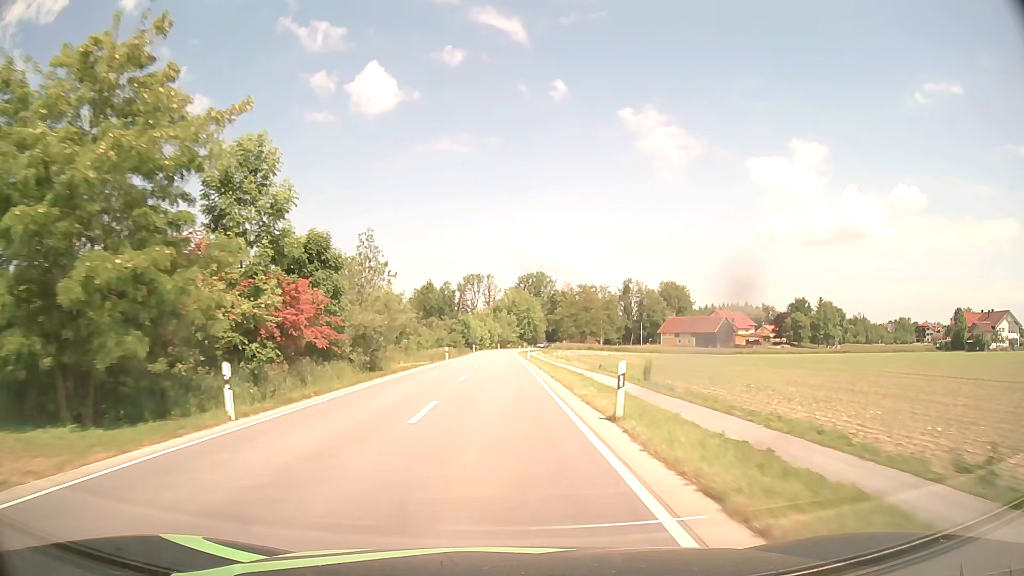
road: secondary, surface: asphalt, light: Day
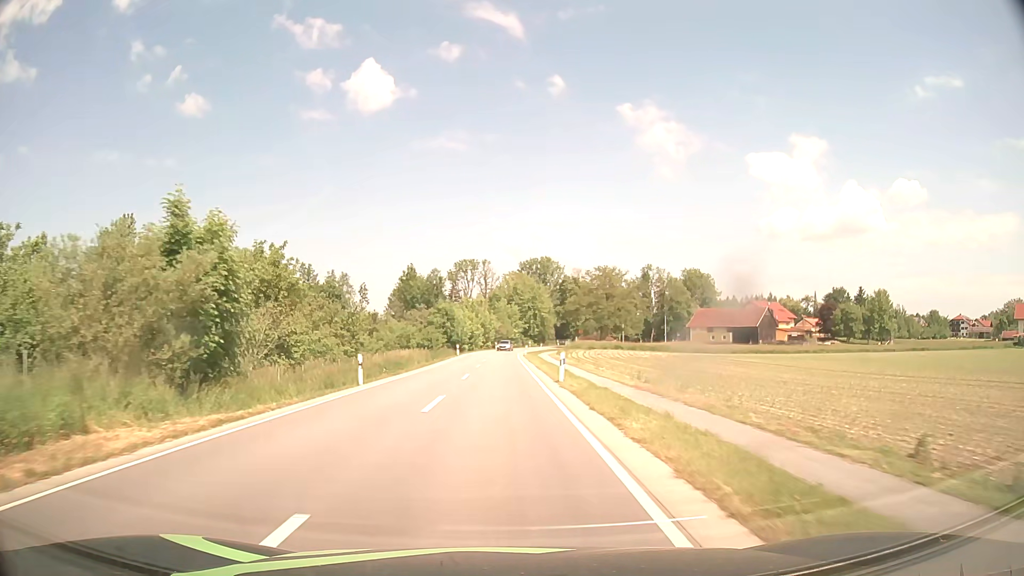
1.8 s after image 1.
(0.0, +33.7) m; 0°
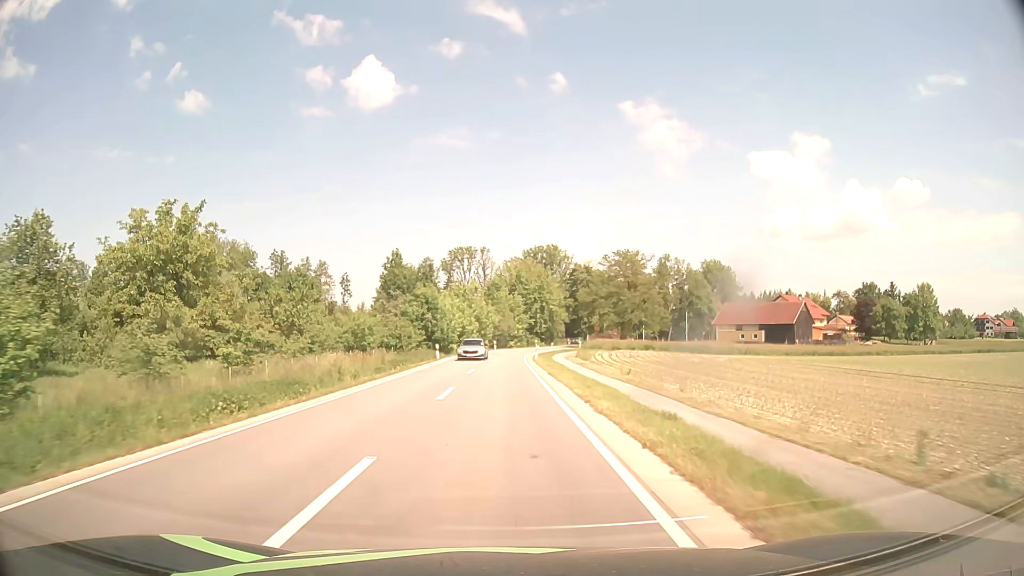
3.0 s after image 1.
(-0.1, +21.1) m; 0°
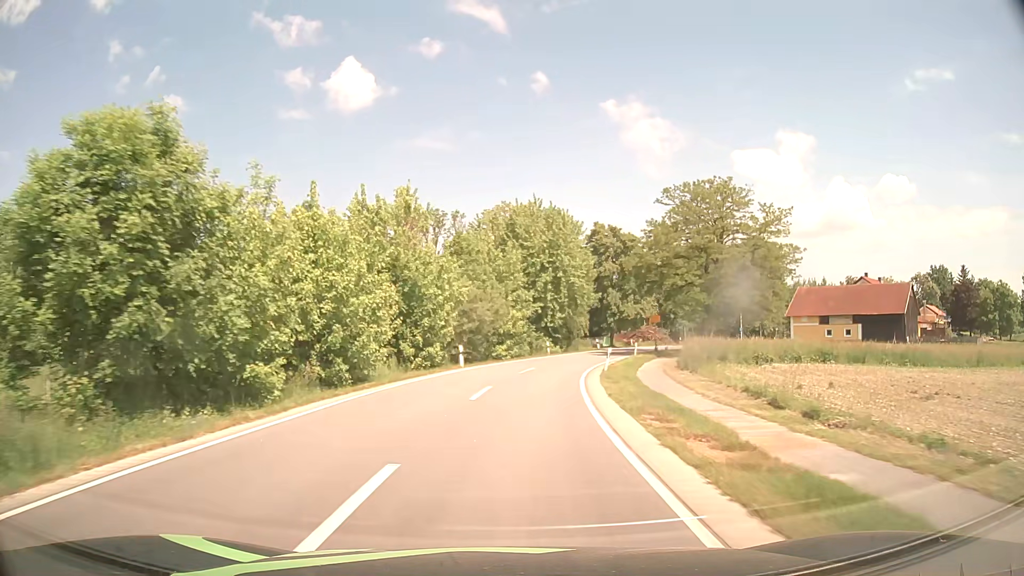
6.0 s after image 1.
(+0.1, +48.1) m; +1°
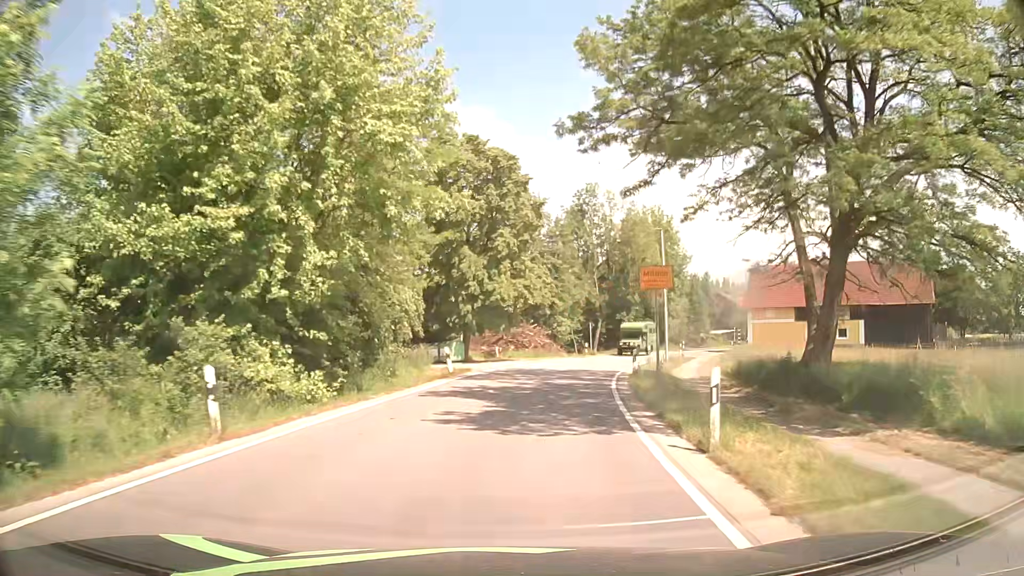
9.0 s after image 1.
(+4.4, +41.3) m; +14°
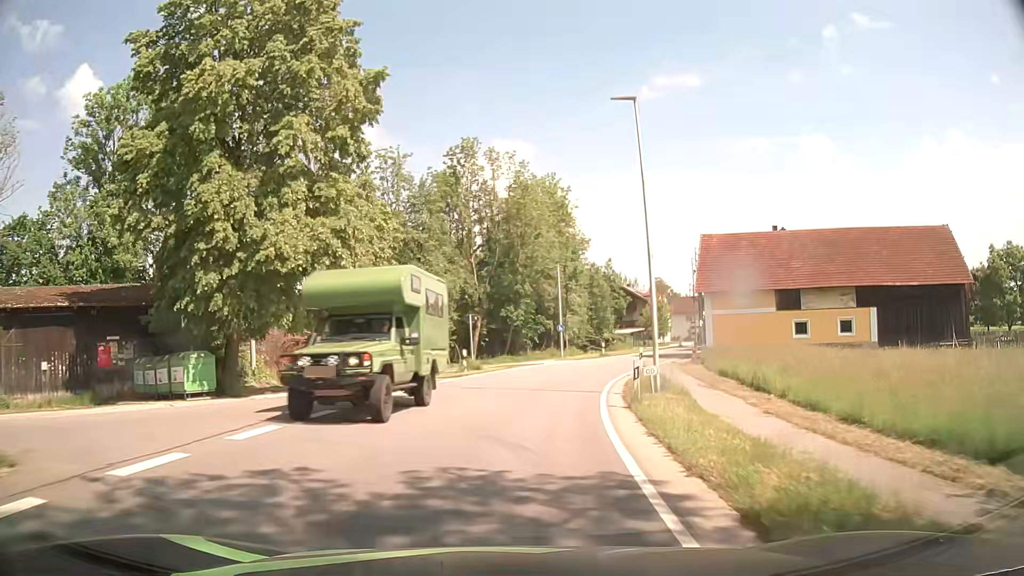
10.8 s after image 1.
(+2.2, +23.3) m; +11°
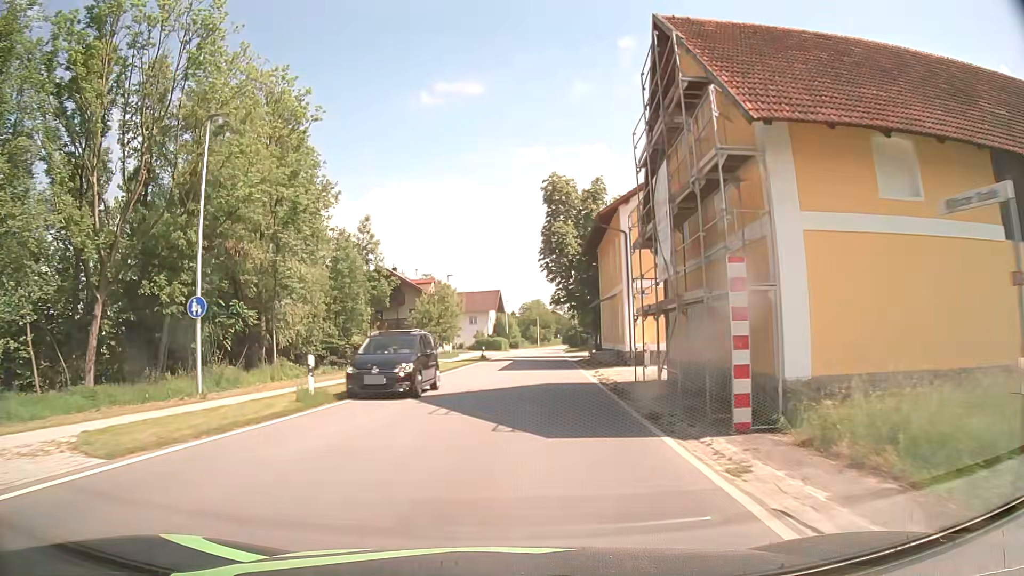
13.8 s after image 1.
(+5.7, +37.9) m; +19°
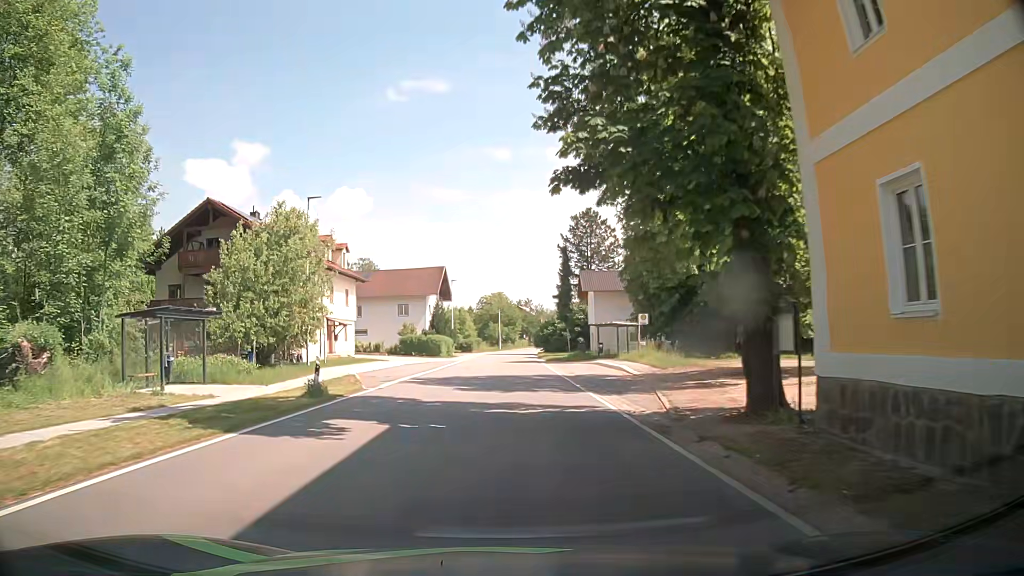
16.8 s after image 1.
(+1.9, +38.2) m; +4°
(0, +10) (0, +20) (0, +30) (0, +40) (0, +50) (0, +60) (+1, +70) (+1, +80) (+2, +90) (+2, +100) m
